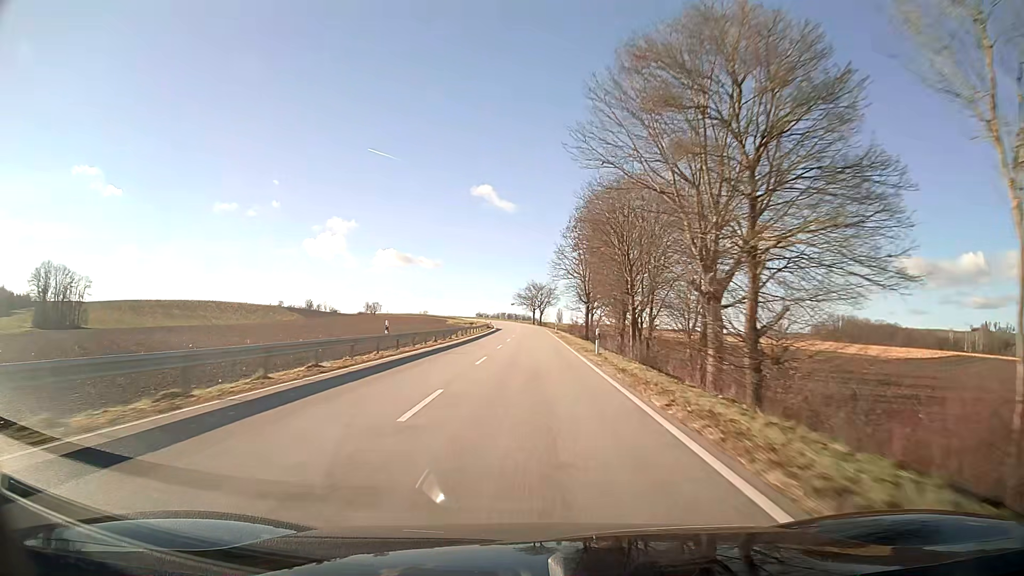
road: secondary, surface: asphalt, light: Day
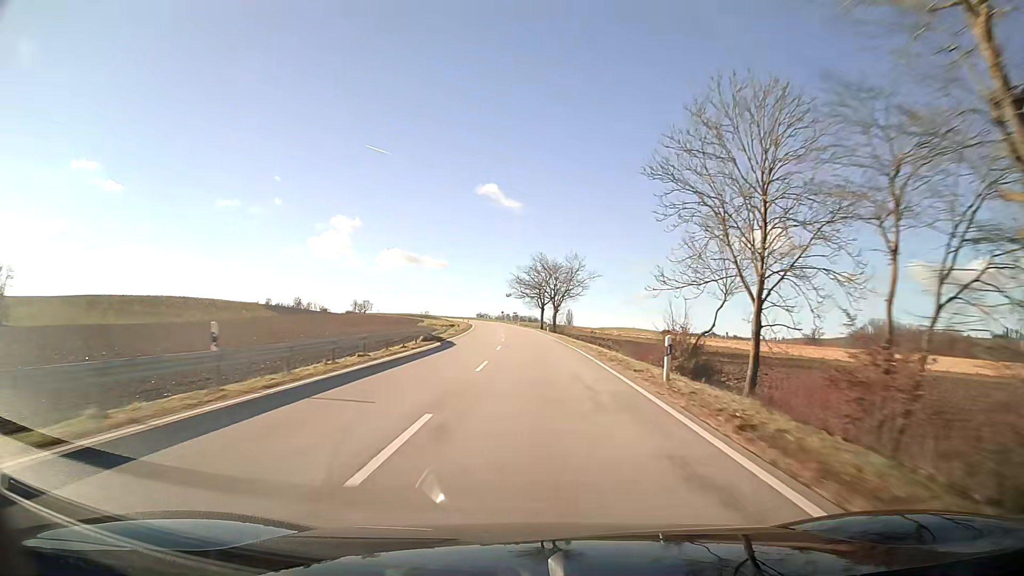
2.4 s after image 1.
(-0.2, +63.7) m; -1°
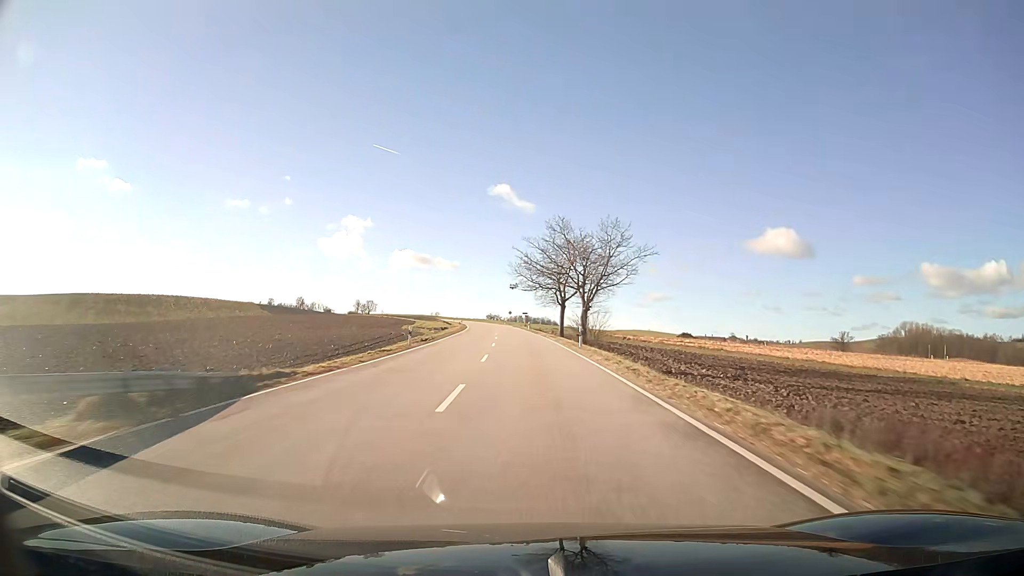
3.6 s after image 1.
(-0.3, +31.9) m; -1°
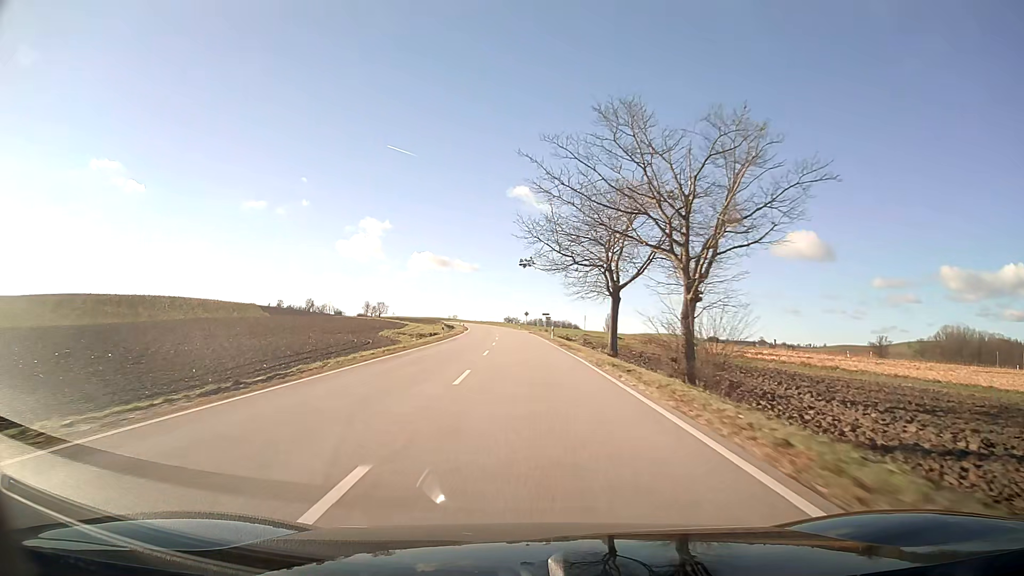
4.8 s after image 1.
(-0.5, +31.9) m; -2°
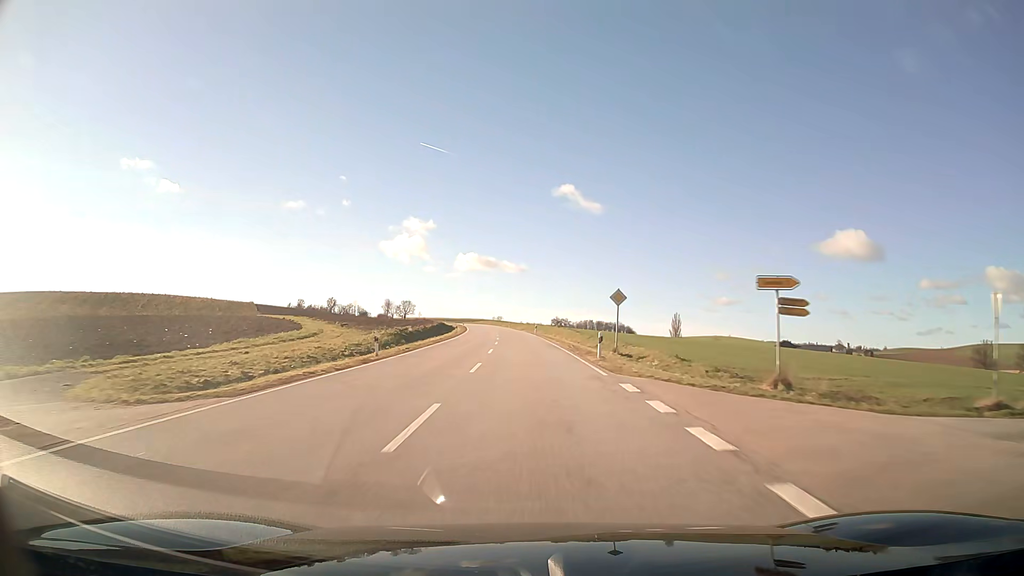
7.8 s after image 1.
(-2.8, +79.7) m; -4°
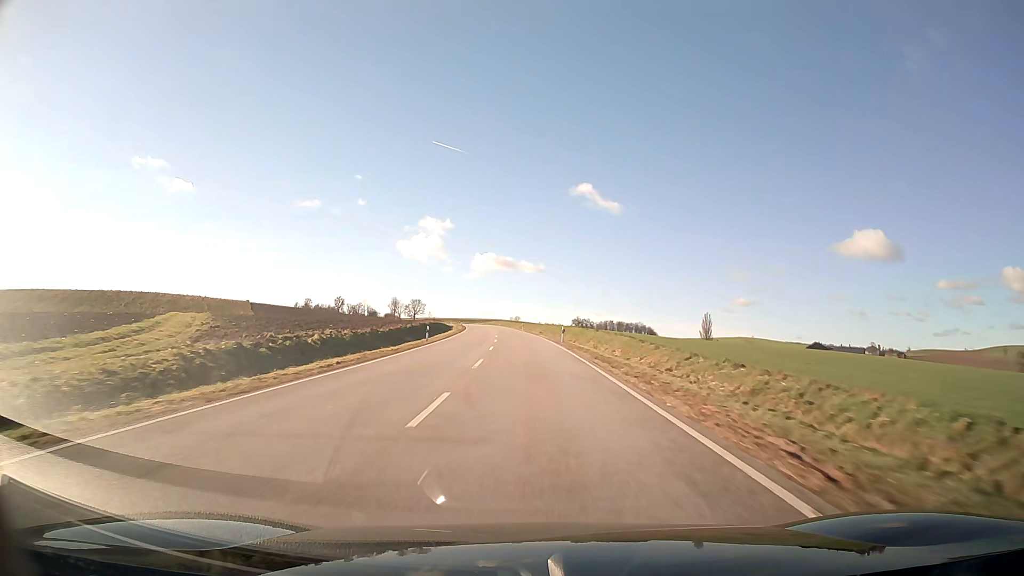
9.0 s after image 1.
(-0.4, +31.9) m; -2°
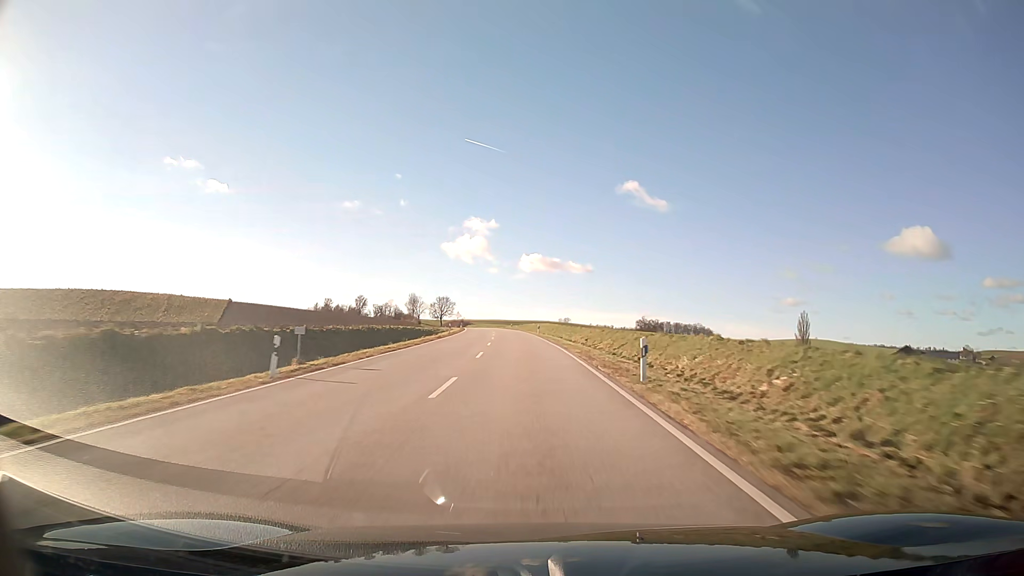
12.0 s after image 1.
(-2.8, +79.7) m; -4°
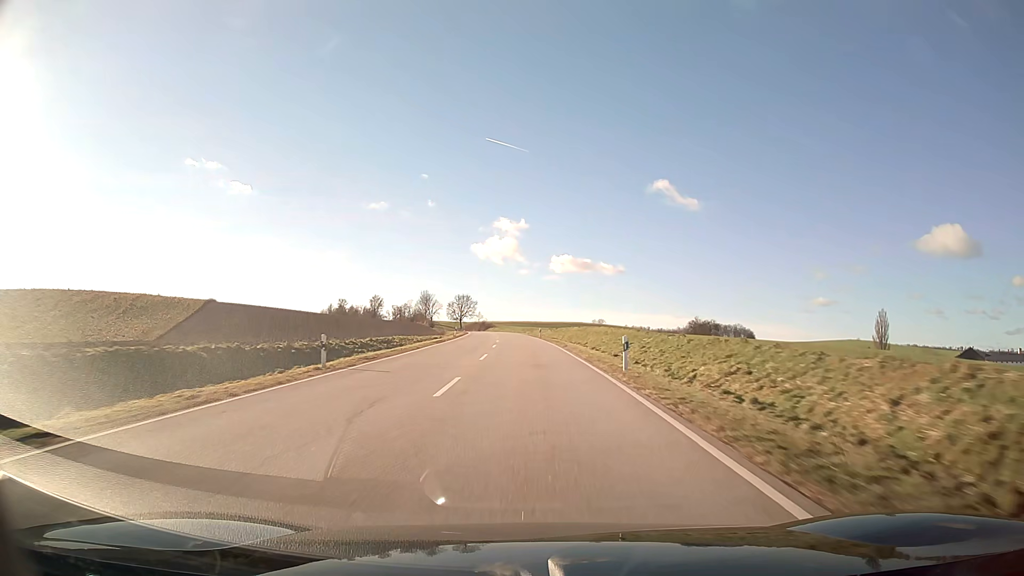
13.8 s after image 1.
(-1.1, +47.9) m; -3°
